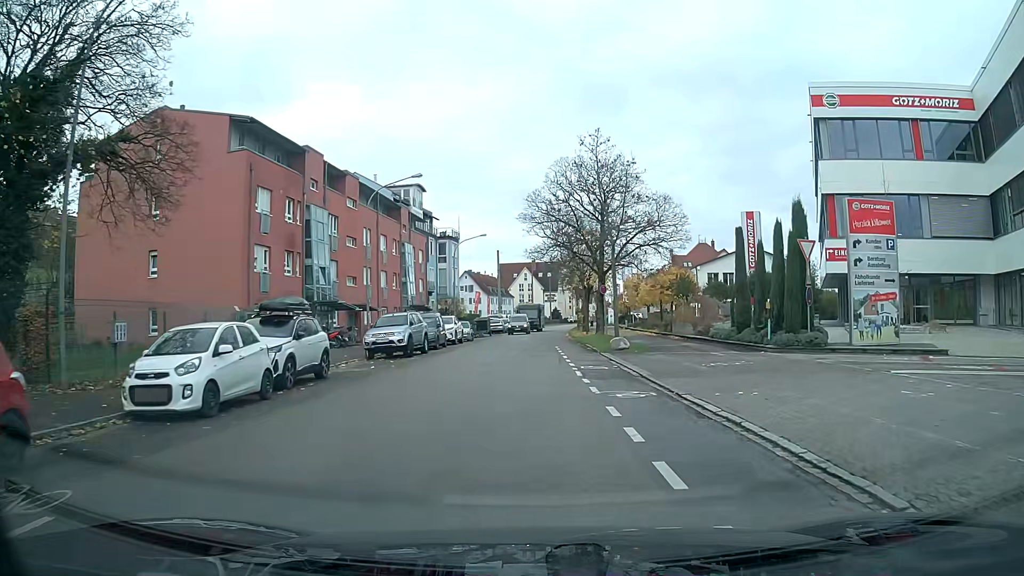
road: tertiary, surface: asphalt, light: Day
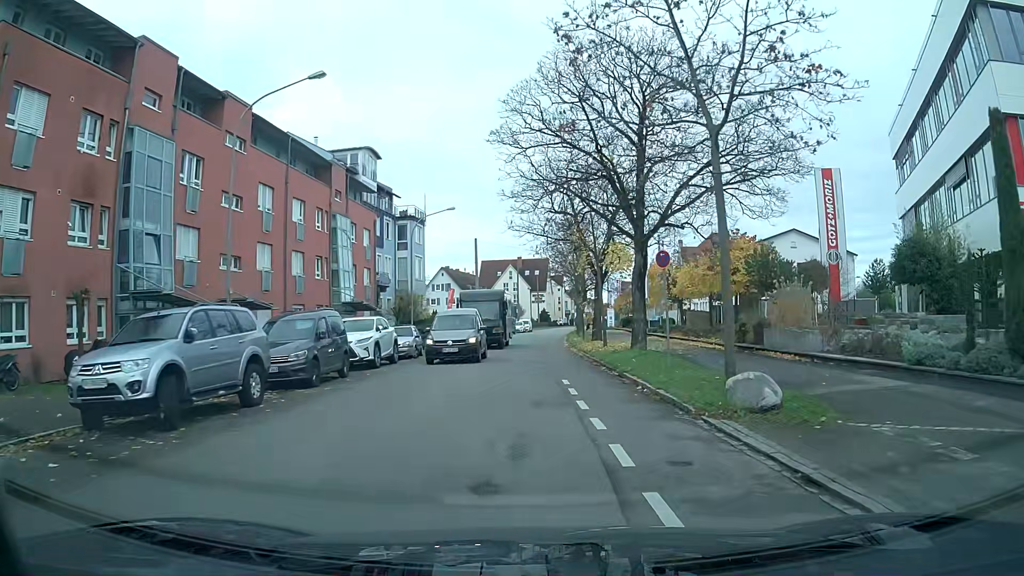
(+0.1, +17.2) m; +1°
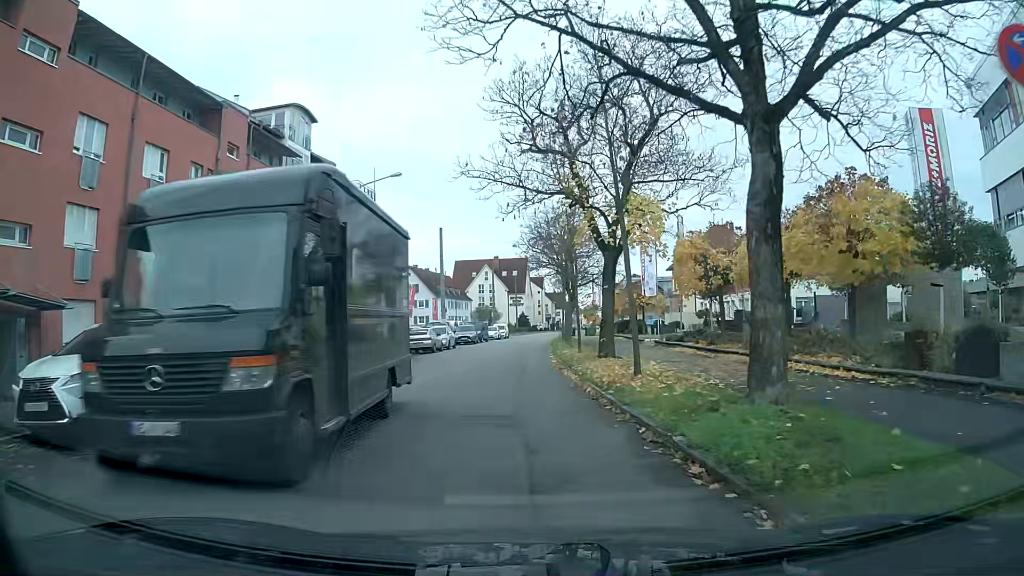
(+0.3, +13.1) m; +1°
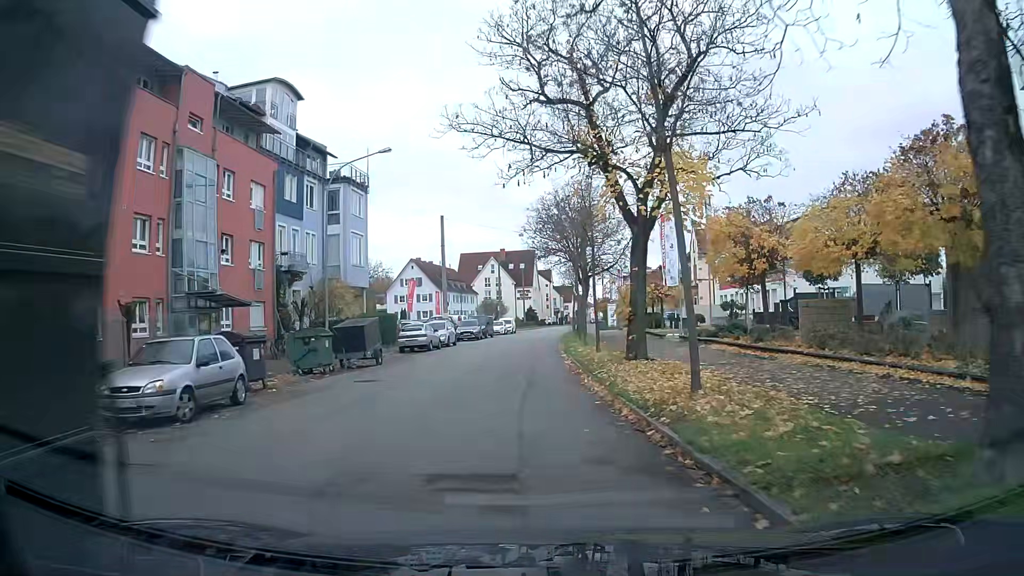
(0.0, +4.4) m; -1°
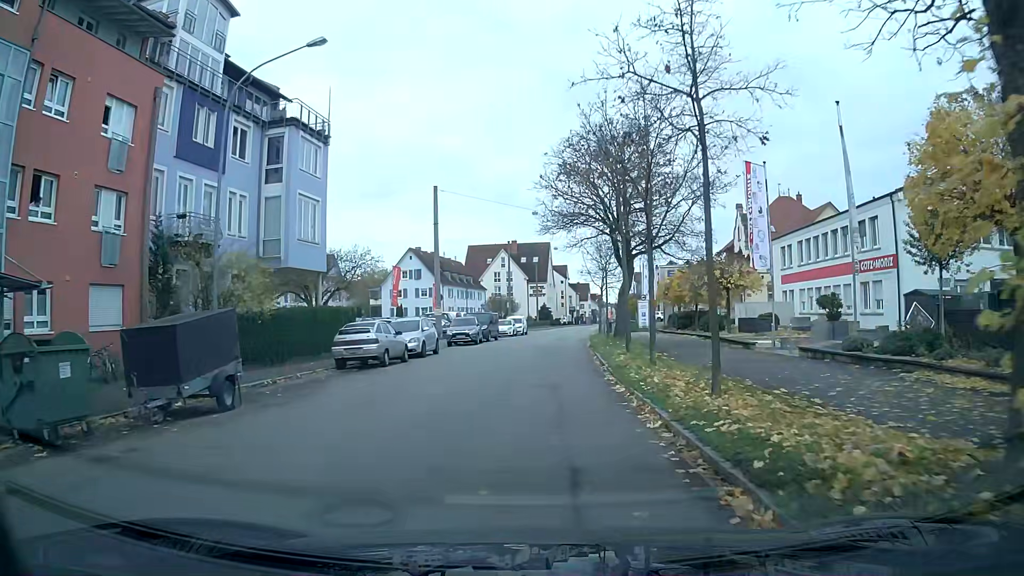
(-0.2, +13.3) m; -1°
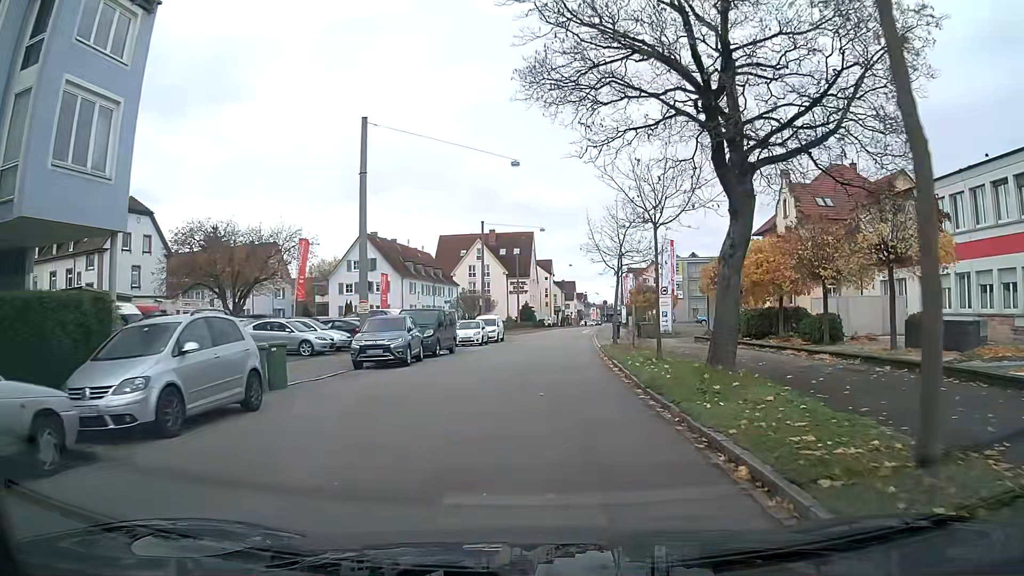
(+0.2, +17.7) m; +1°
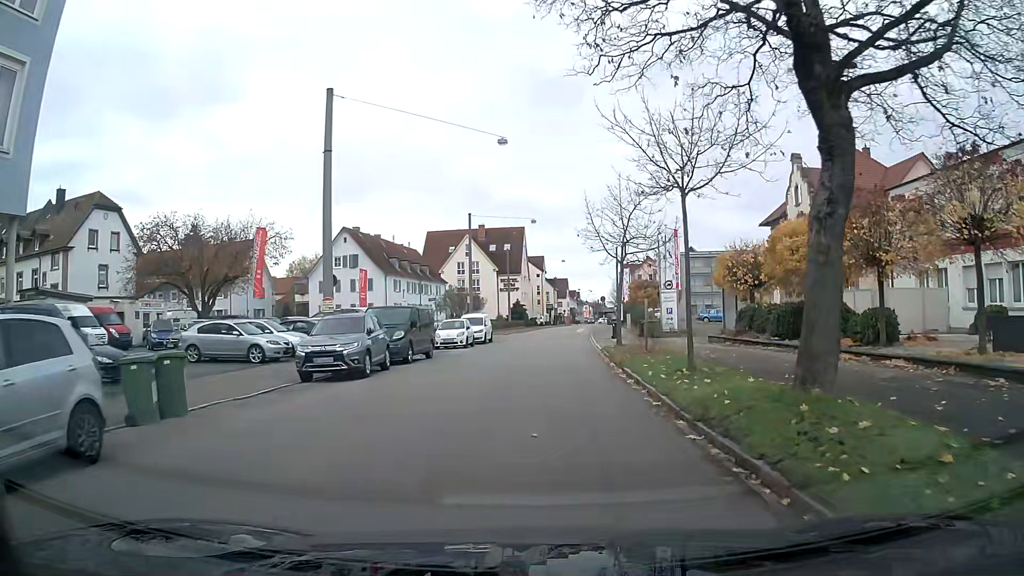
(0.0, +4.4) m; +1°
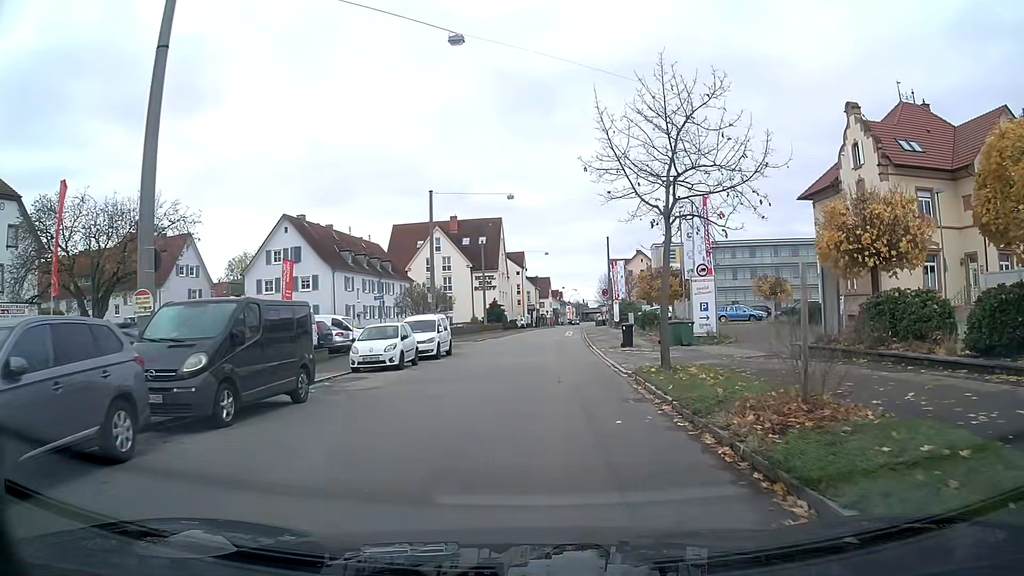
(+0.2, +12.8) m; +2°
(0, +10) (0, +20) (+1, +30) (+1, +40) (+1, +50) (+2, +60) (+2, +70) (+2, +80) (+3, +90) (+4, +100) m
